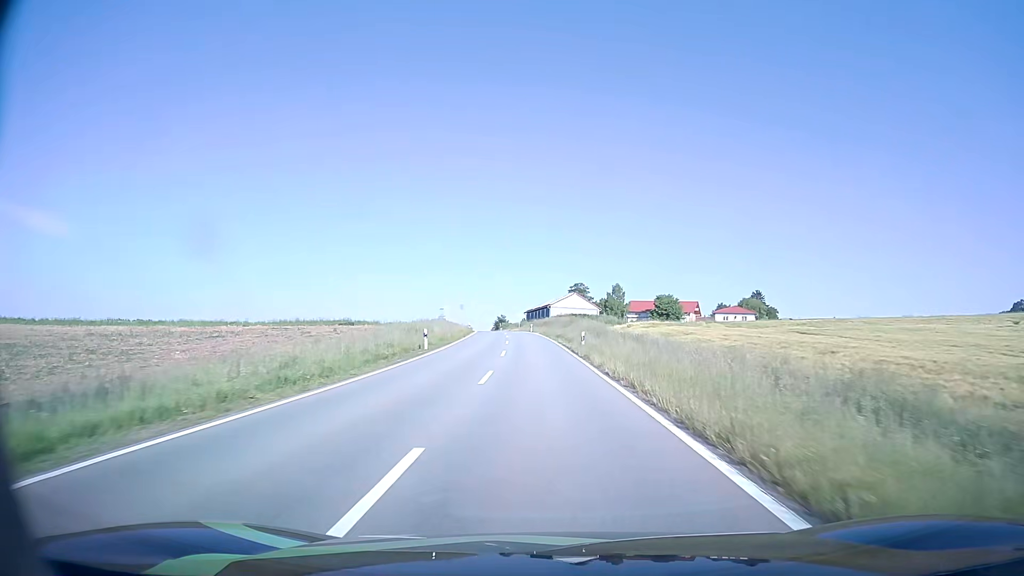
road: tertiary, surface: asphalt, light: Day
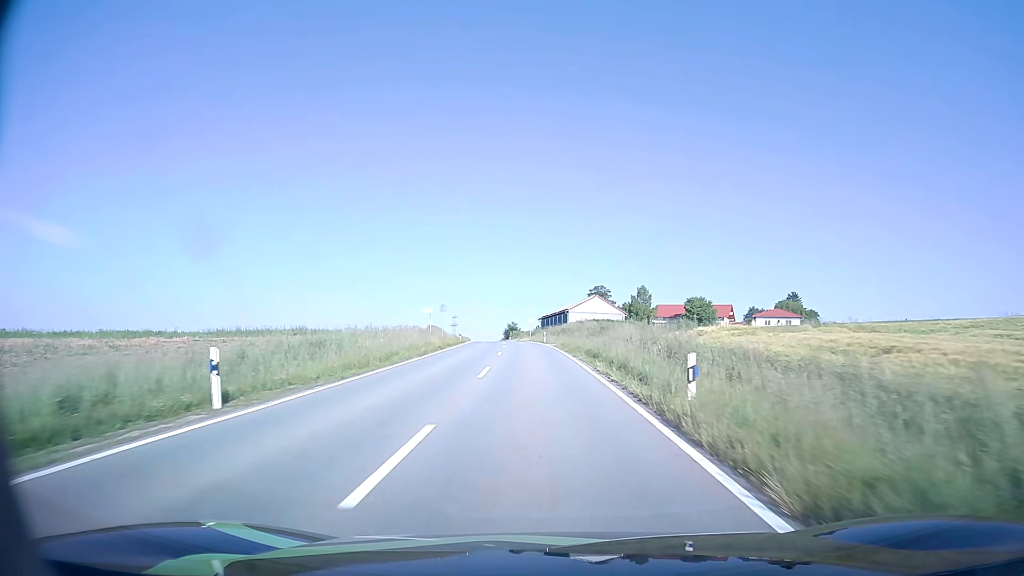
(-0.2, +22.9) m; -1°
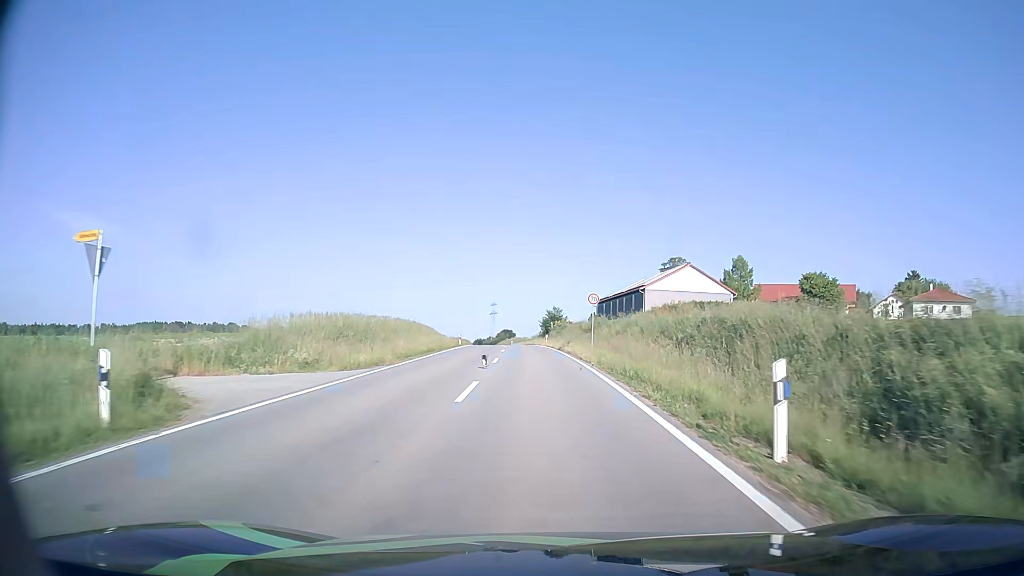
(-2.2, +54.9) m; -4°
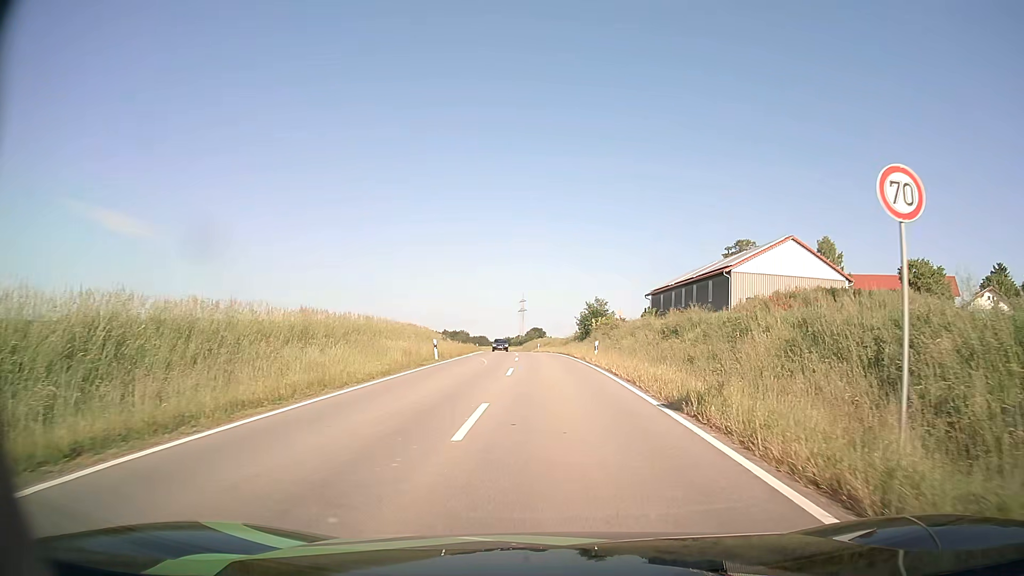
(-0.8, +27.1) m; -3°
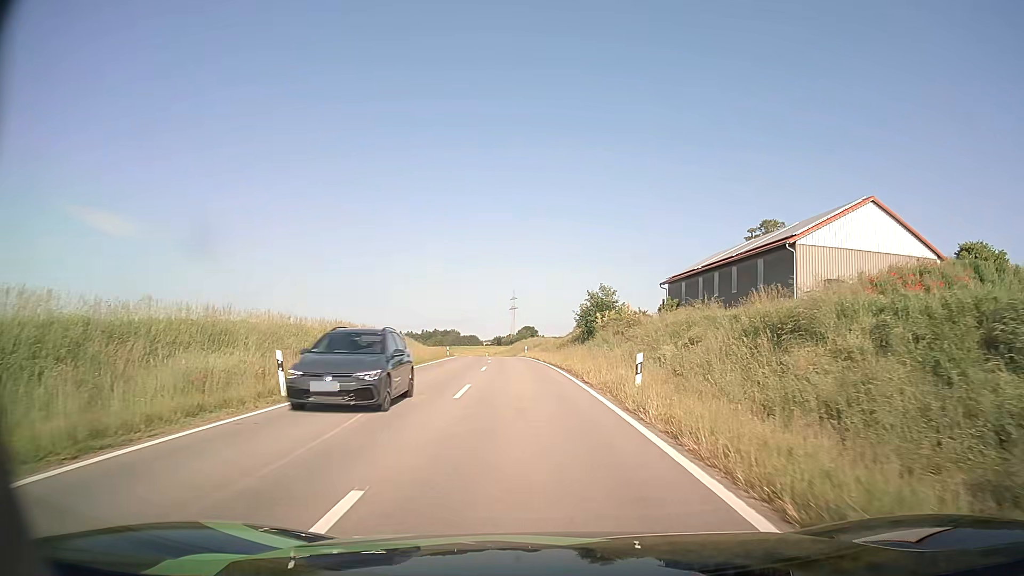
(+0.3, +18.8) m; +1°
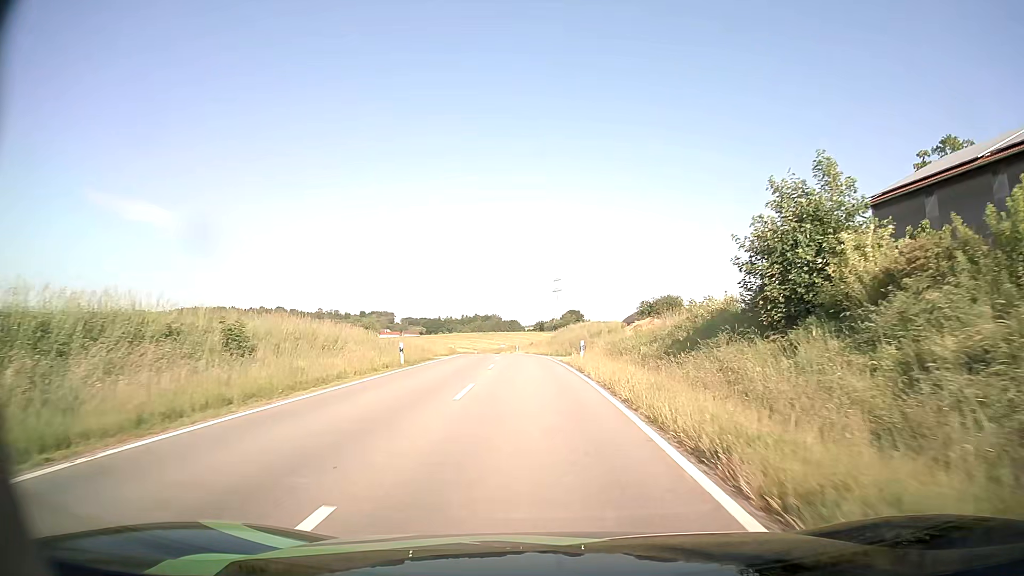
(-1.8, +38.8) m; -4°
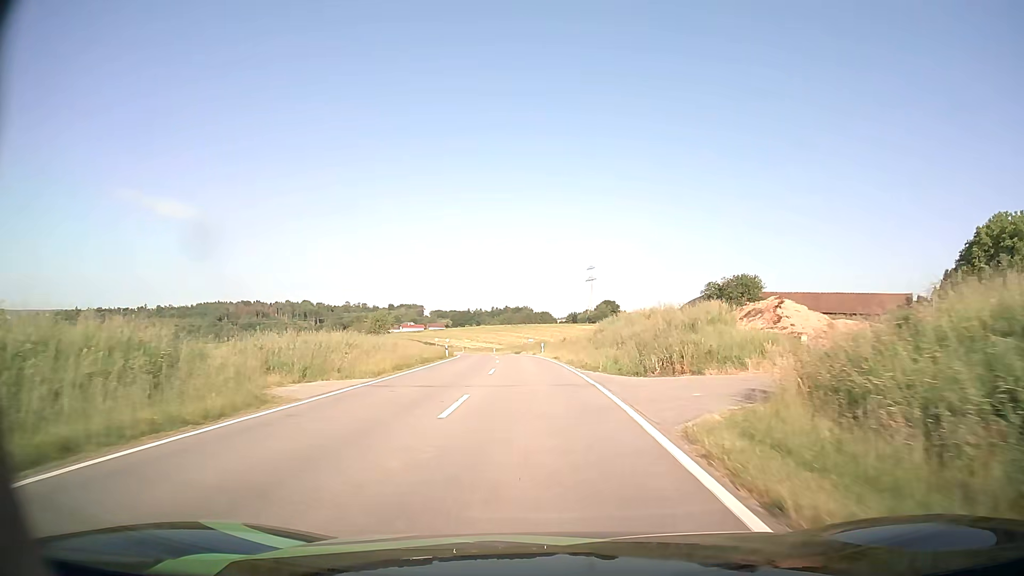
(-0.6, +27.6) m; -3°
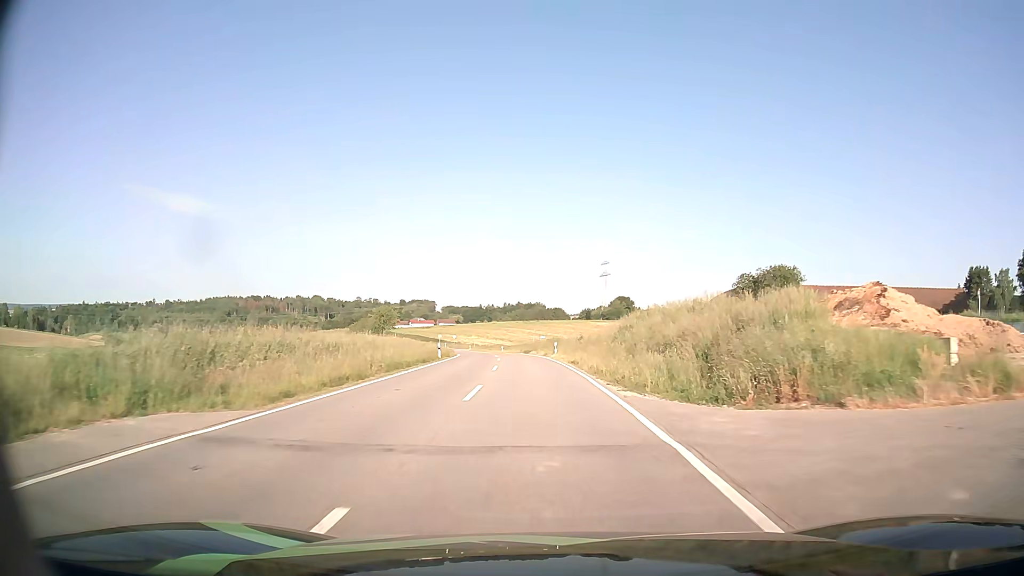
(-0.1, +9.8) m; -1°
(0, +10) (0, +20) (-1, +30) (-1, +40) (-2, +50) (-3, +60) (-5, +70) (-6, +80) (-8, +90) (-9, +99) m
